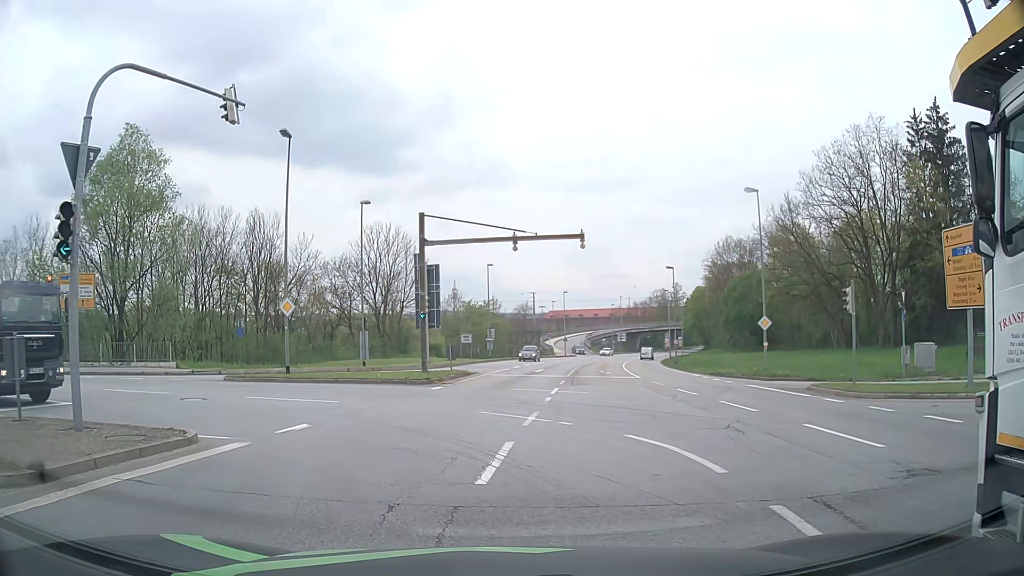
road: primary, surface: asphalt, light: Day
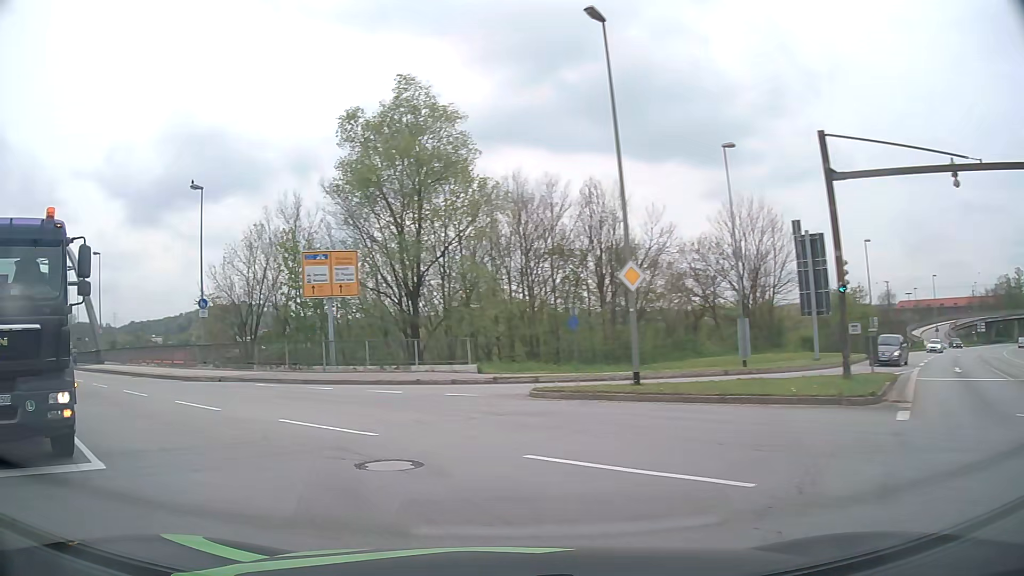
(-2.5, +10.9) m; -33°
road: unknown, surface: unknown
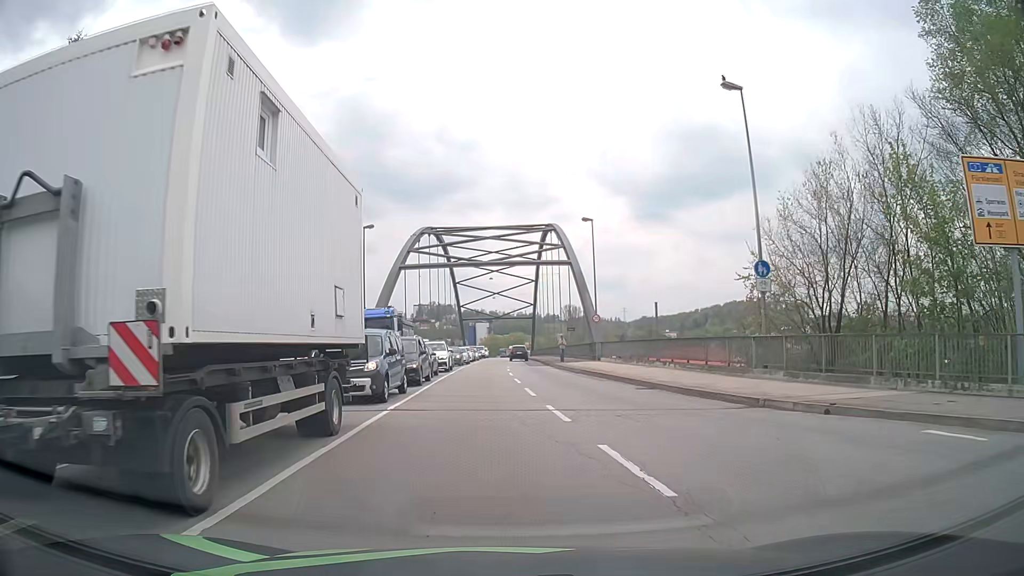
(-6.7, +13.9) m; -43°
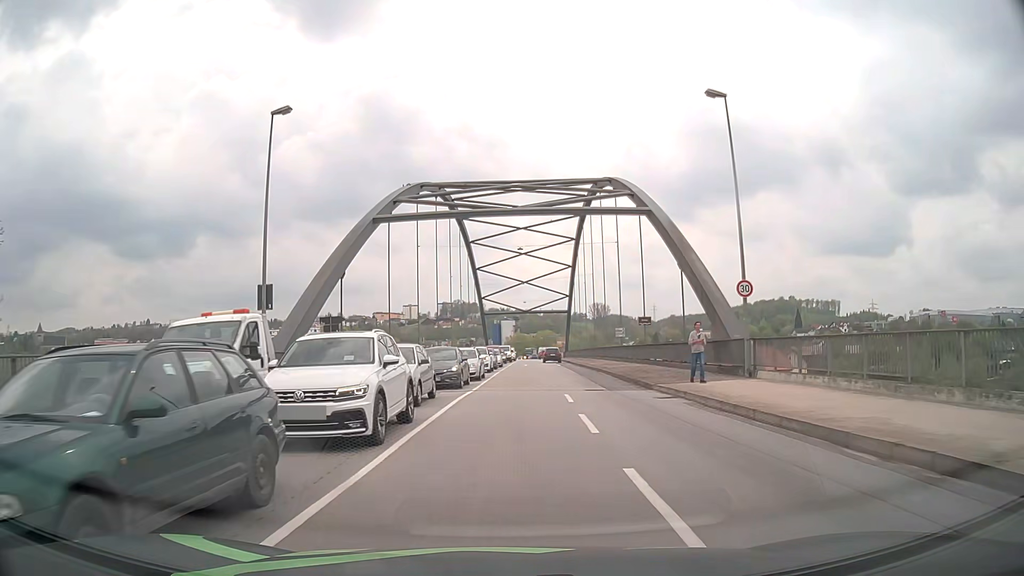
(-0.7, +25.8) m; -2°
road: primary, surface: asphalt
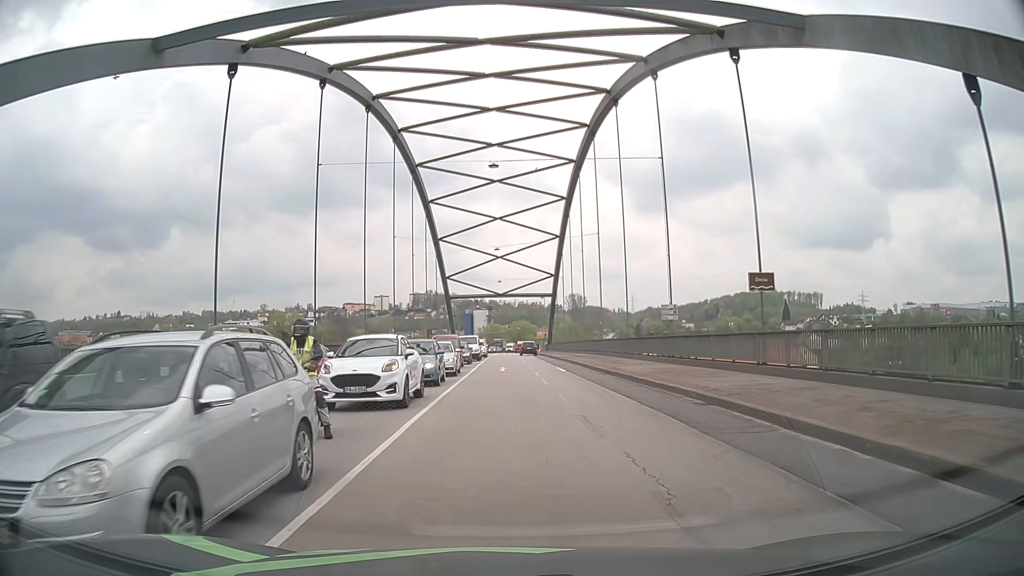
(+0.6, +25.4) m; +2°
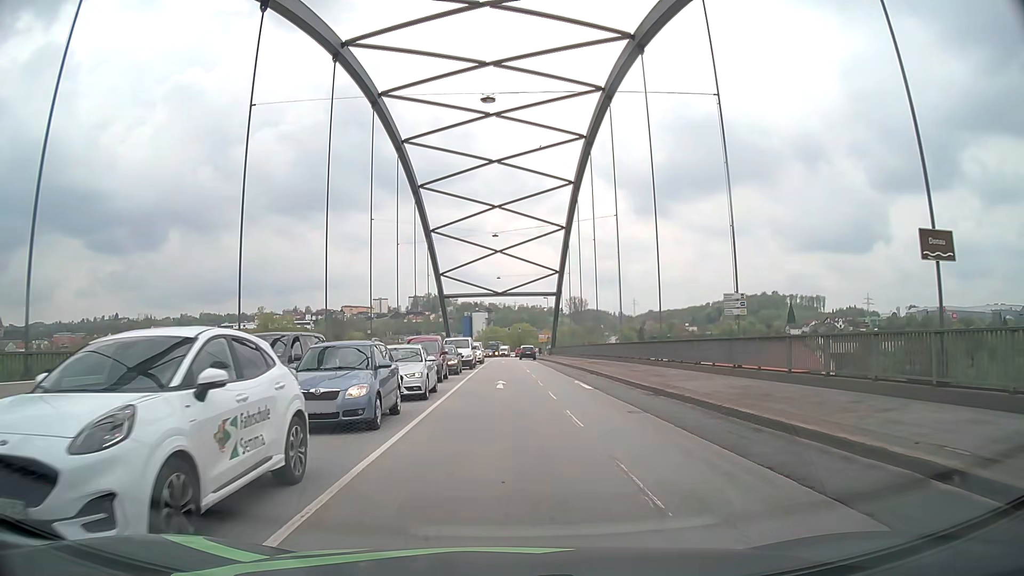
(0.0, +9.8) m; 0°
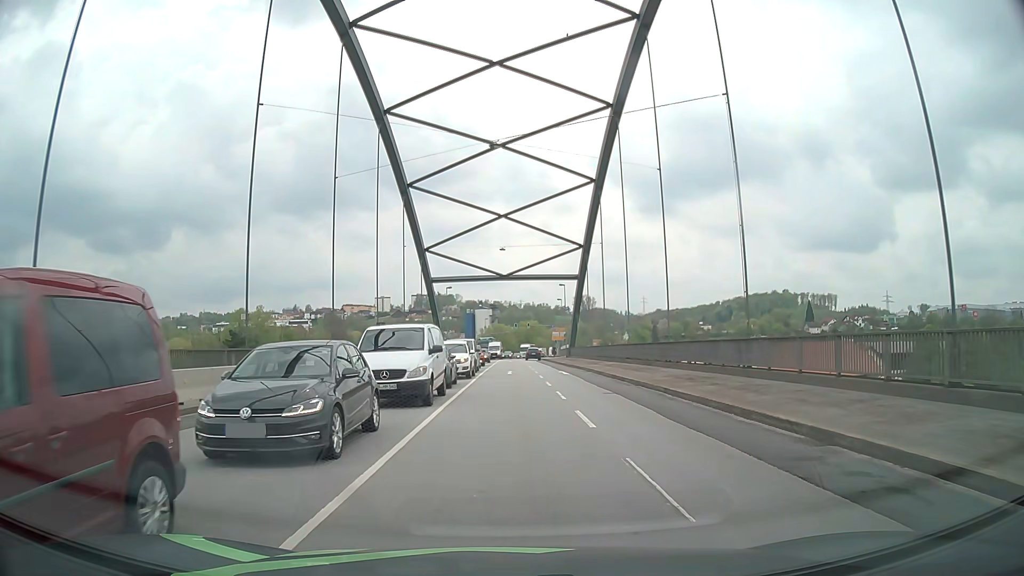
(0.0, +24.2) m; 0°
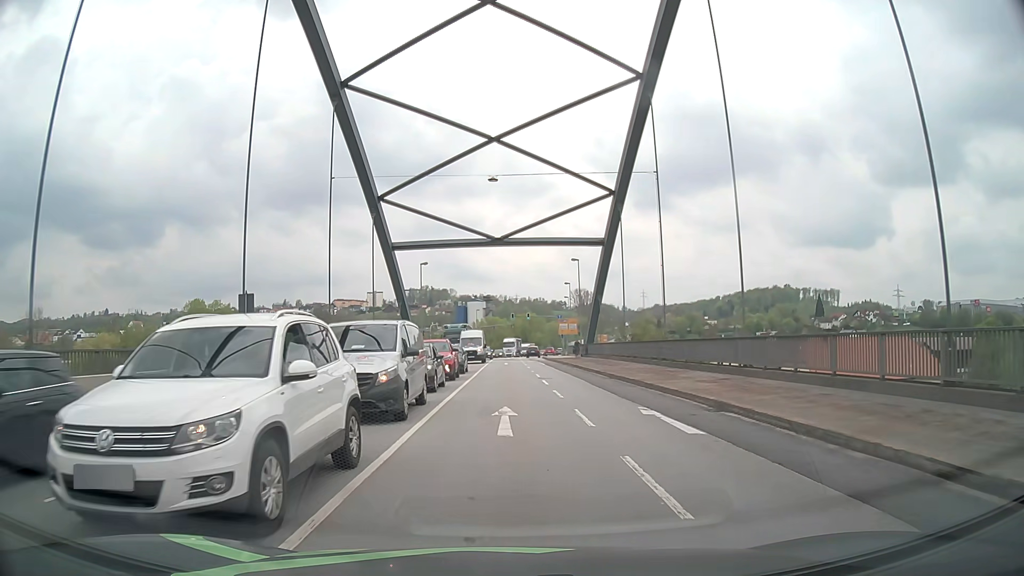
(+0.1, +24.1) m; +1°
(0, +10) (0, +20) (0, +30) (0, +40) (0, +50) (0, +60) (0, +70) (0, +80) (0, +90) (+1, +100) m
